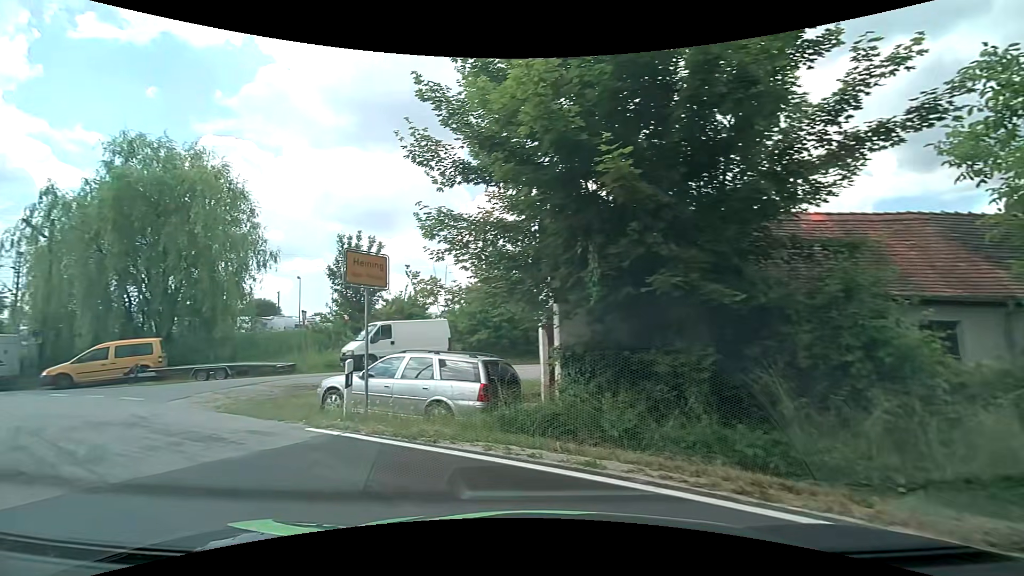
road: residential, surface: asphalt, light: Day
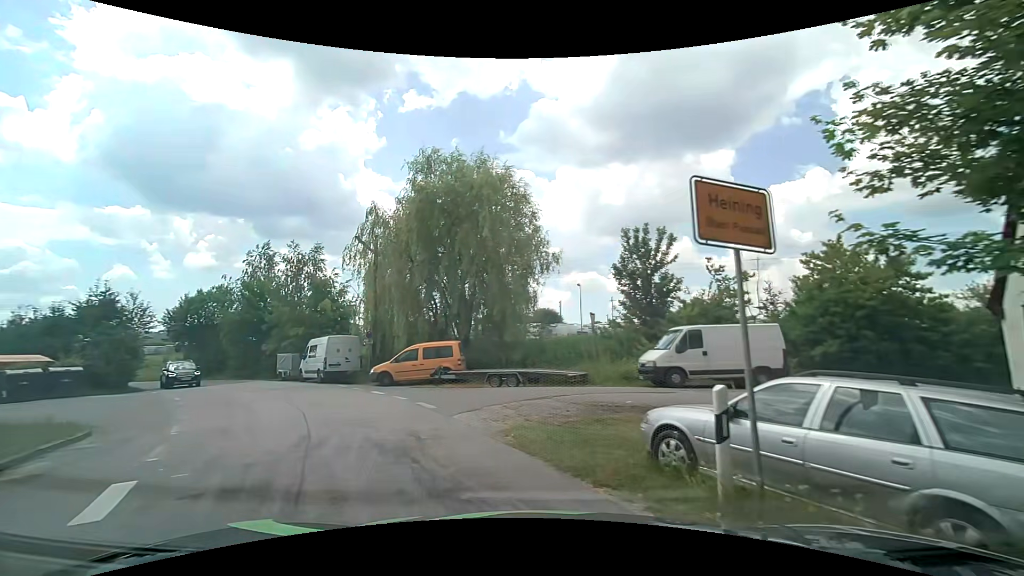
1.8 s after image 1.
(-1.3, +4.3) m; -31°
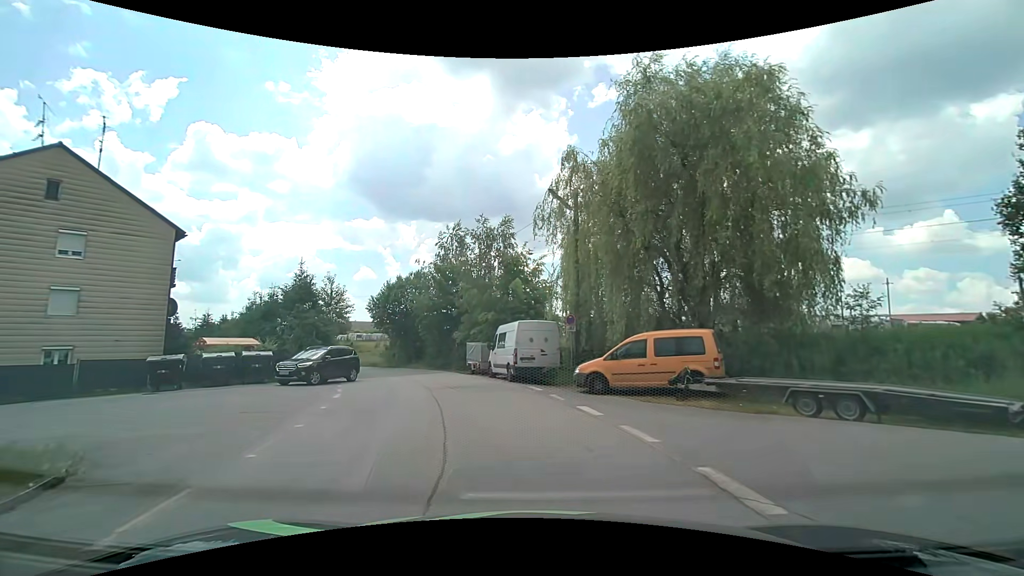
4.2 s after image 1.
(-1.8, +7.7) m; -22°
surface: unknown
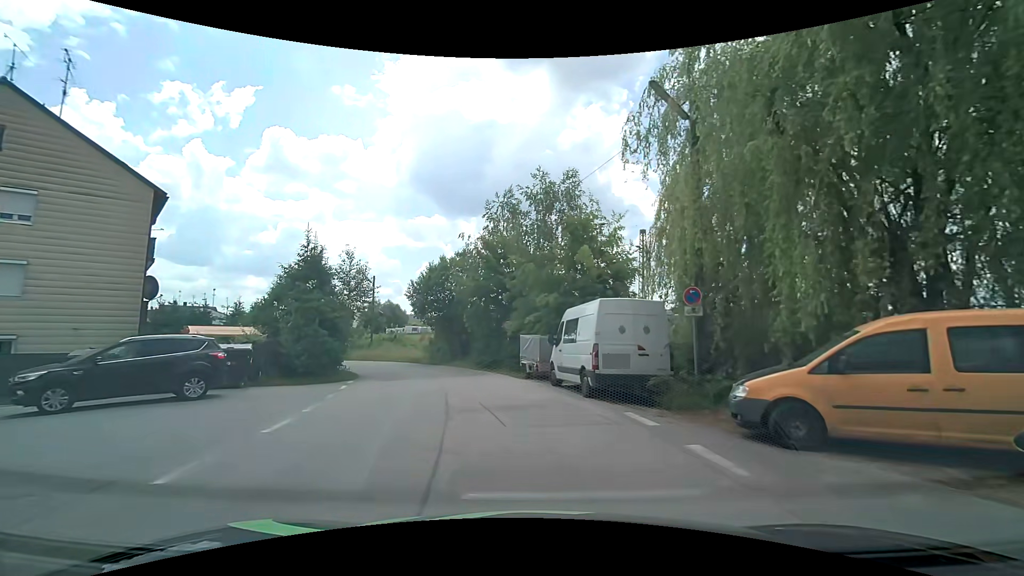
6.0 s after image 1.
(-0.5, +7.7) m; -7°
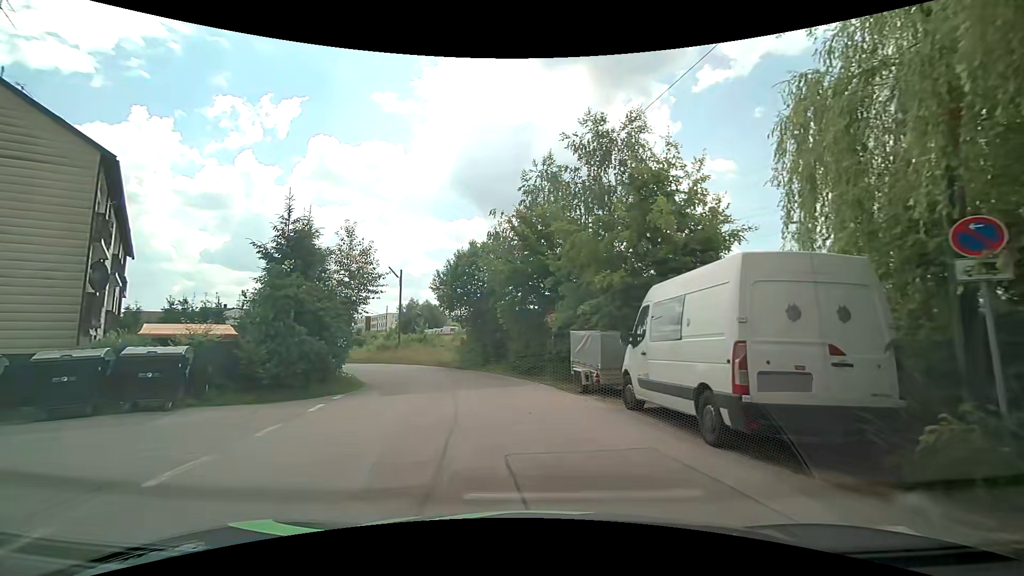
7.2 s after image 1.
(-0.2, +5.9) m; -4°
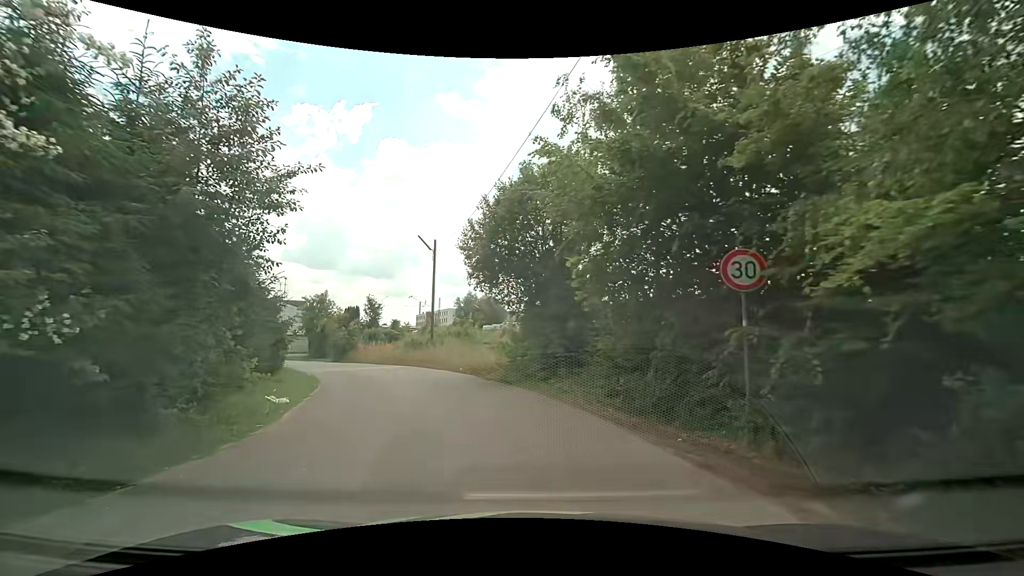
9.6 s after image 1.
(-1.1, +12.8) m; -7°
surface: asphalt
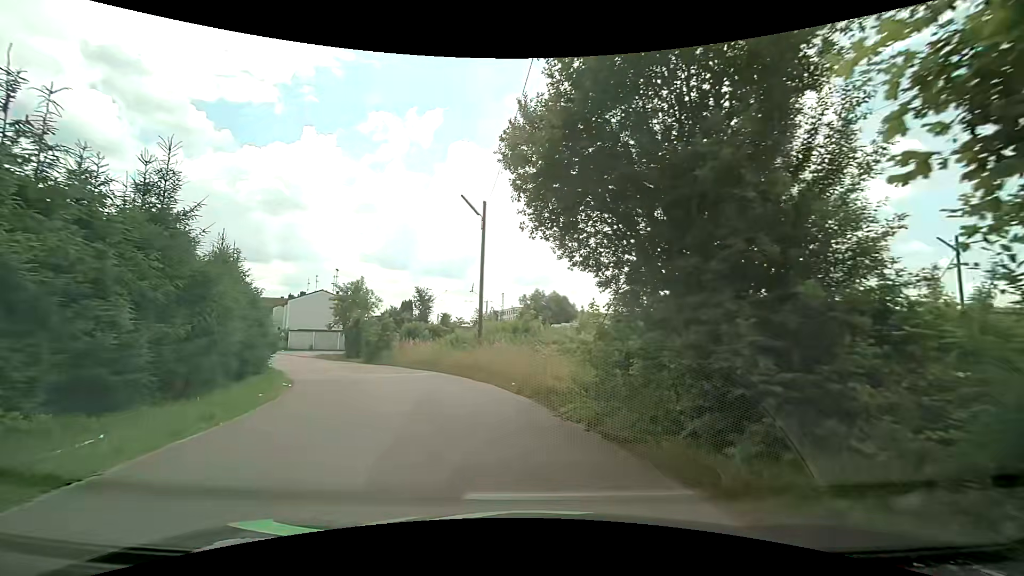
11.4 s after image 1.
(-0.8, +9.5) m; -9°
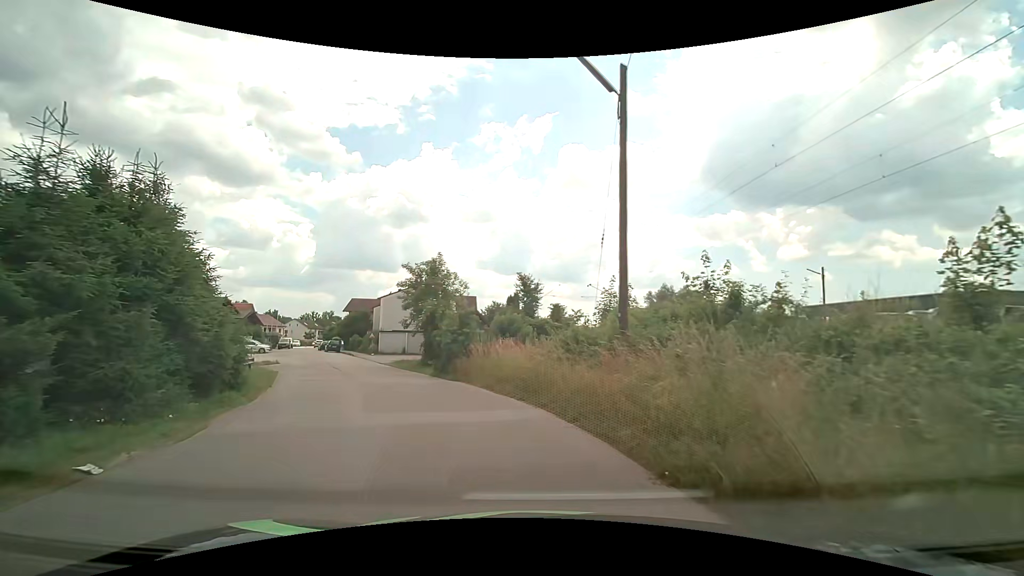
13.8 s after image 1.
(-1.4, +12.4) m; -13°
